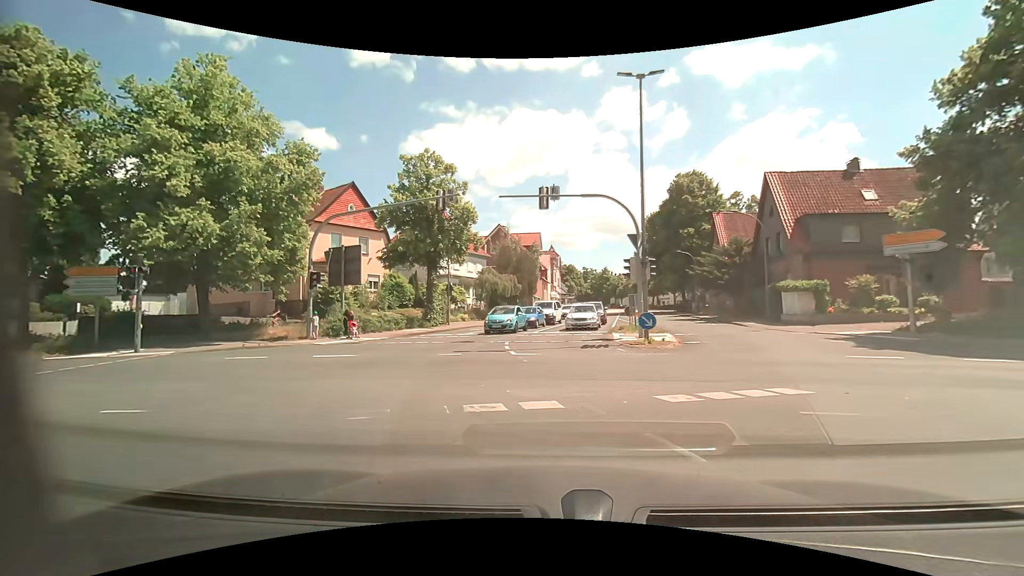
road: tertiary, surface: asphalt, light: Day
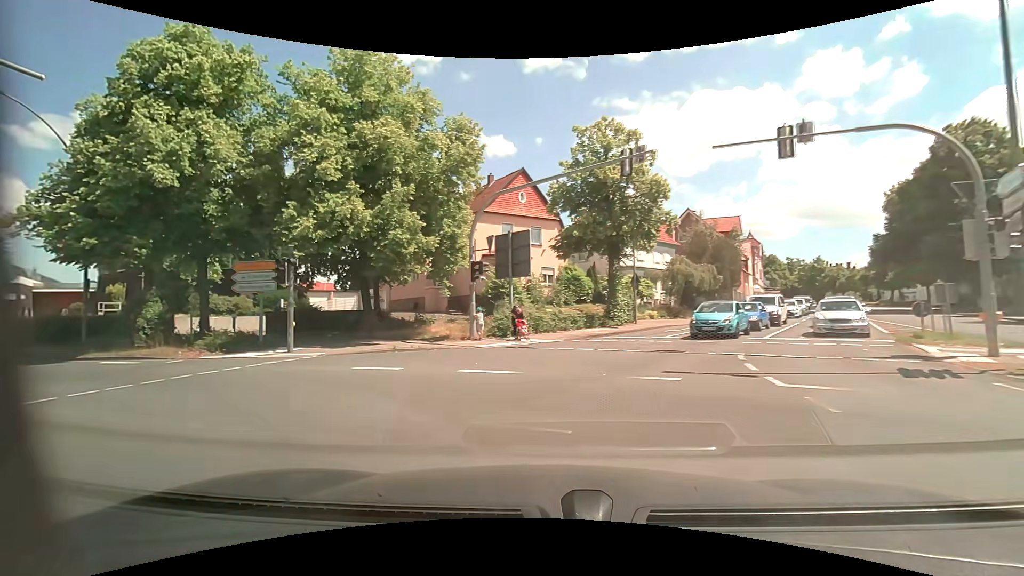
(-0.8, +5.5) m; -19°
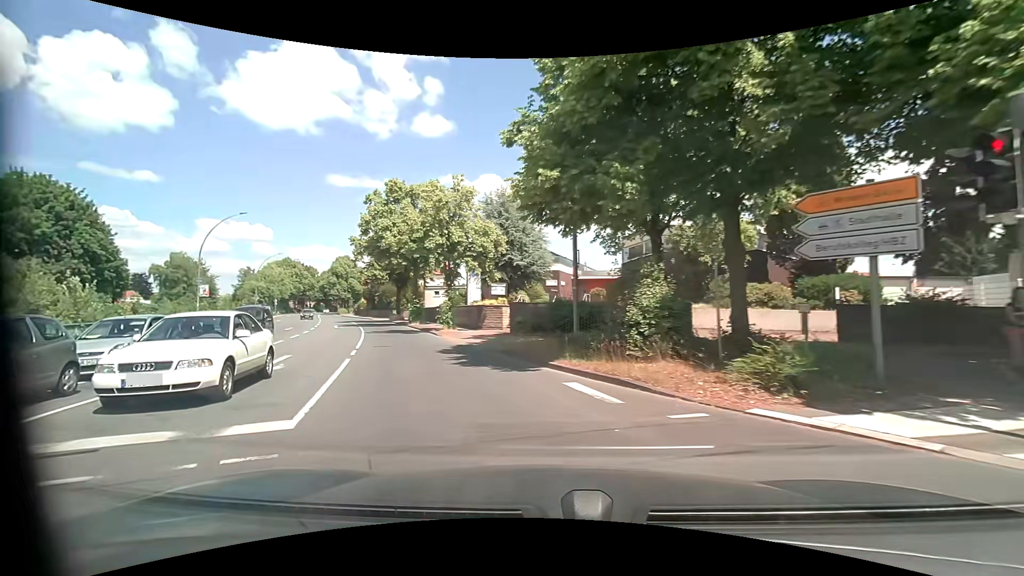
(-5.9, +10.5) m; -55°
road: primary
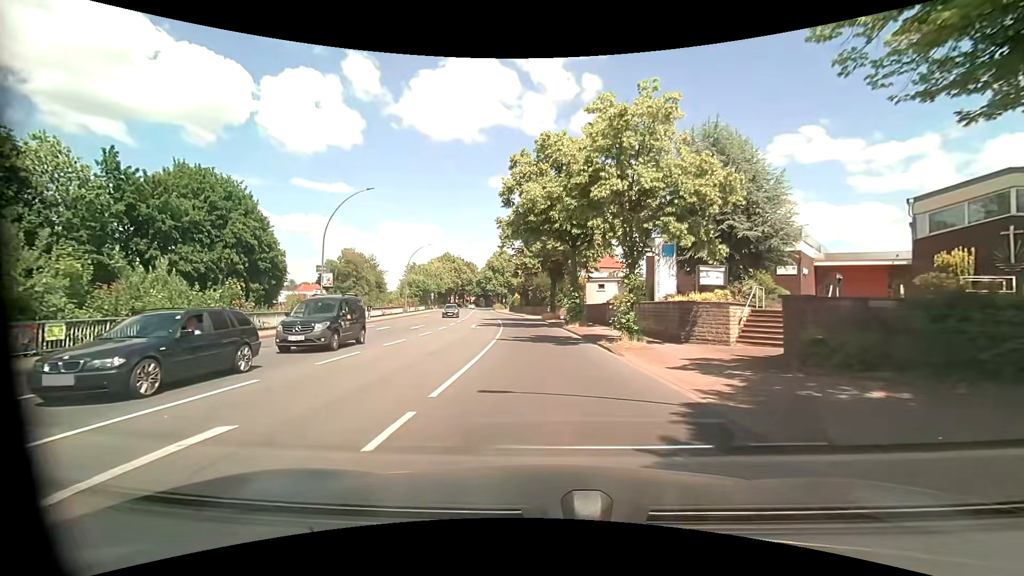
(-2.5, +11.5) m; -20°
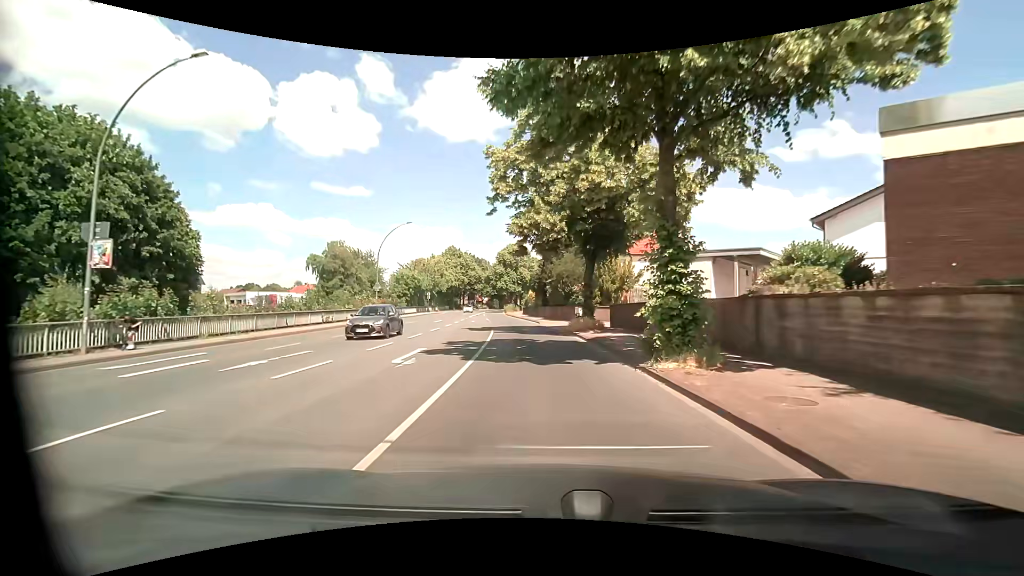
(0.0, +20.3) m; -1°
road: tertiary_link
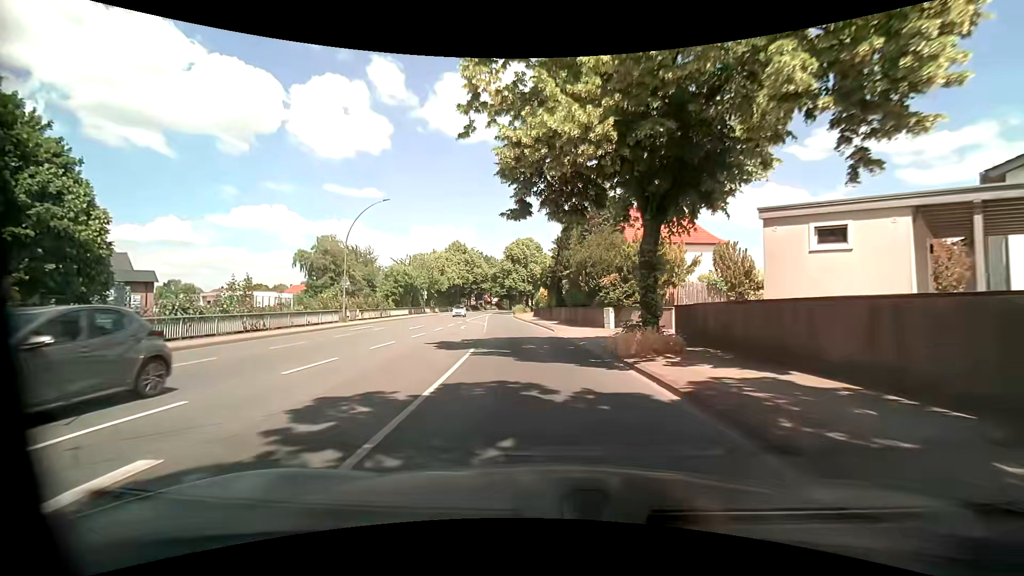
(-0.1, +11.7) m; -1°
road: primary
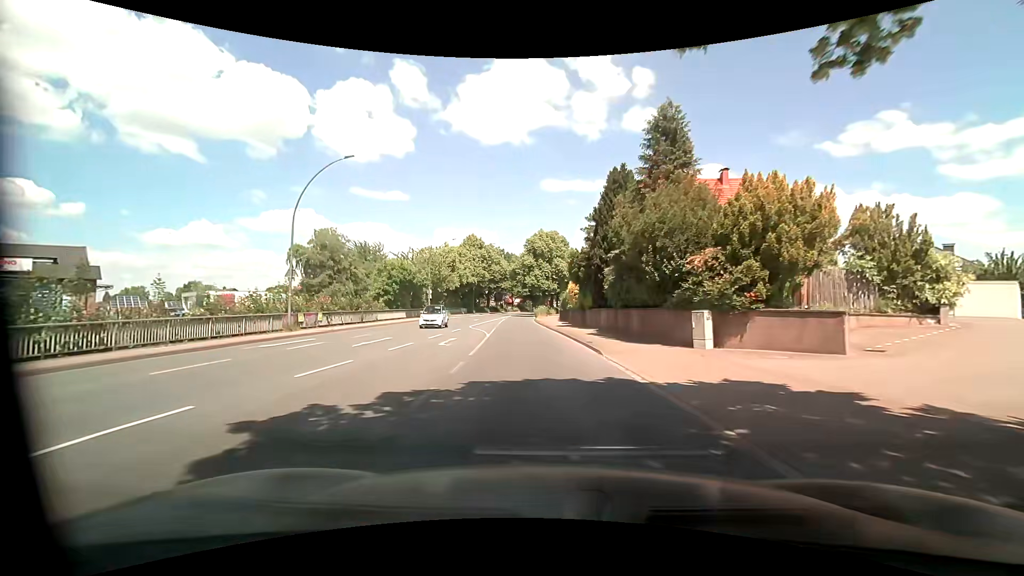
(-0.3, +12.6) m; -3°
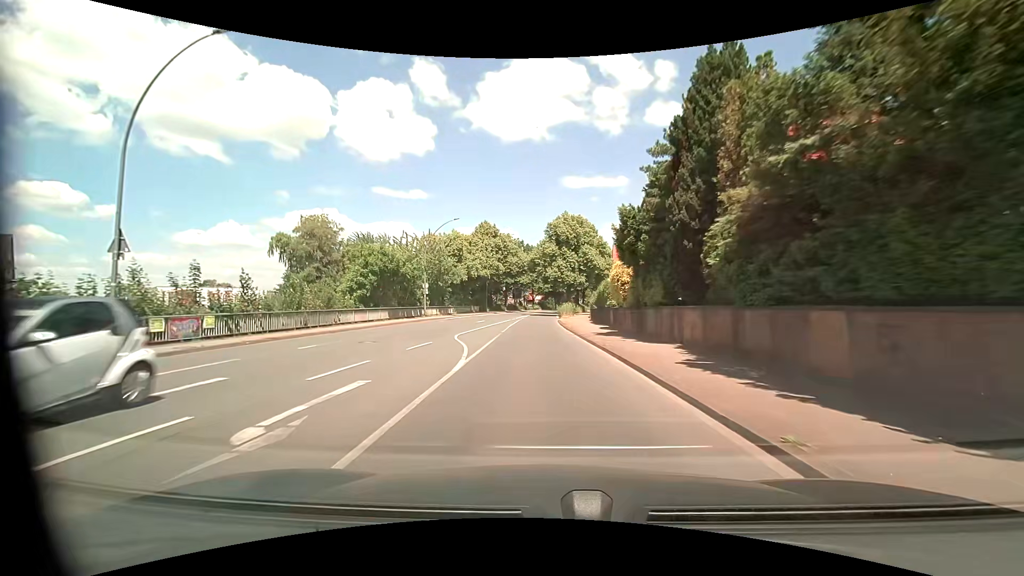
(-0.2, +13.4) m; -2°
(0, +10) (0, +20) (-1, +30) (-1, +40) (-1, +50) (-1, +60) (0, +70) (0, +80) (+1, +90) (+1, +100) m
